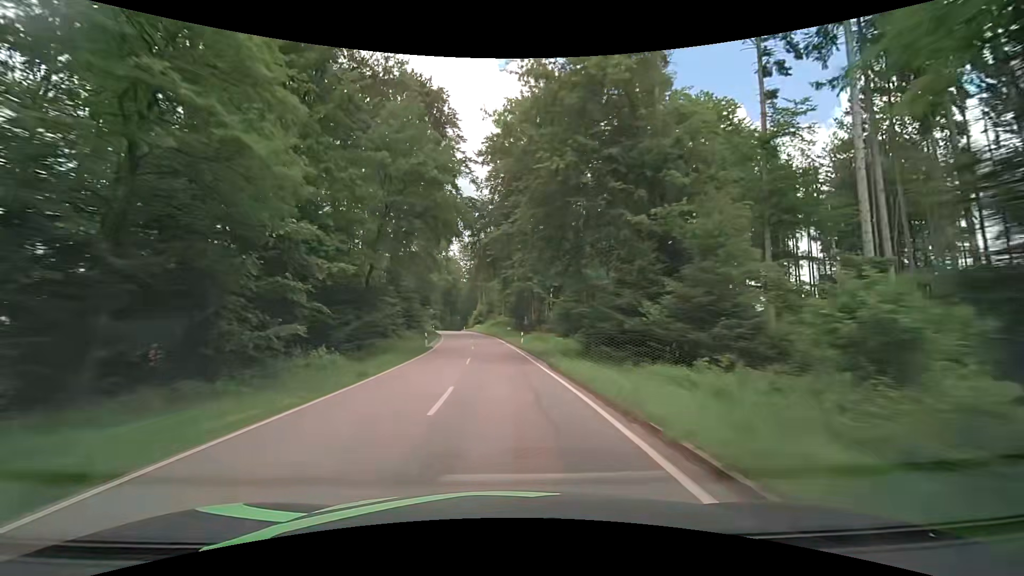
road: tertiary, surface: asphalt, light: Day
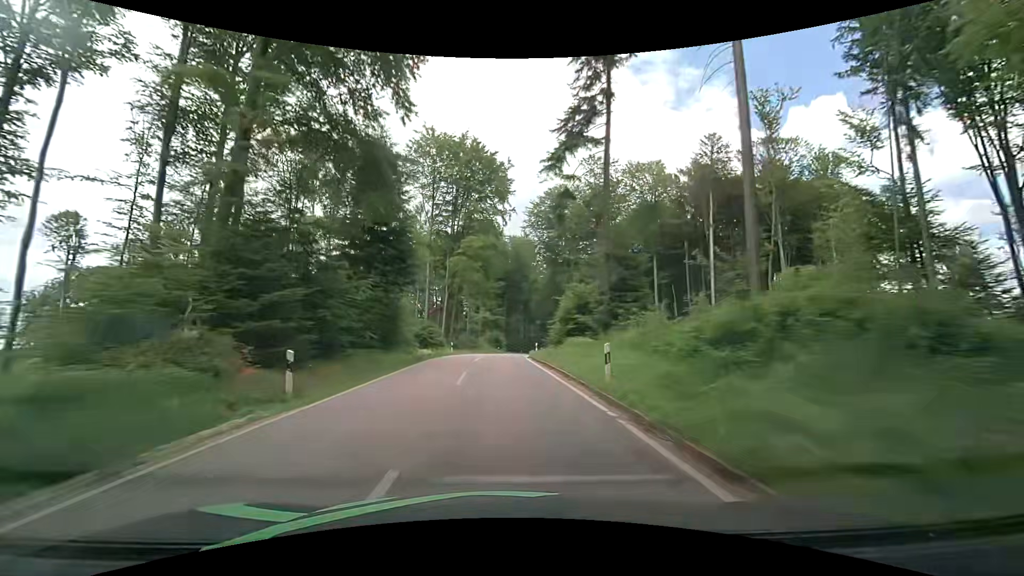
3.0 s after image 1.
(-4.4, +67.9) m; -9°
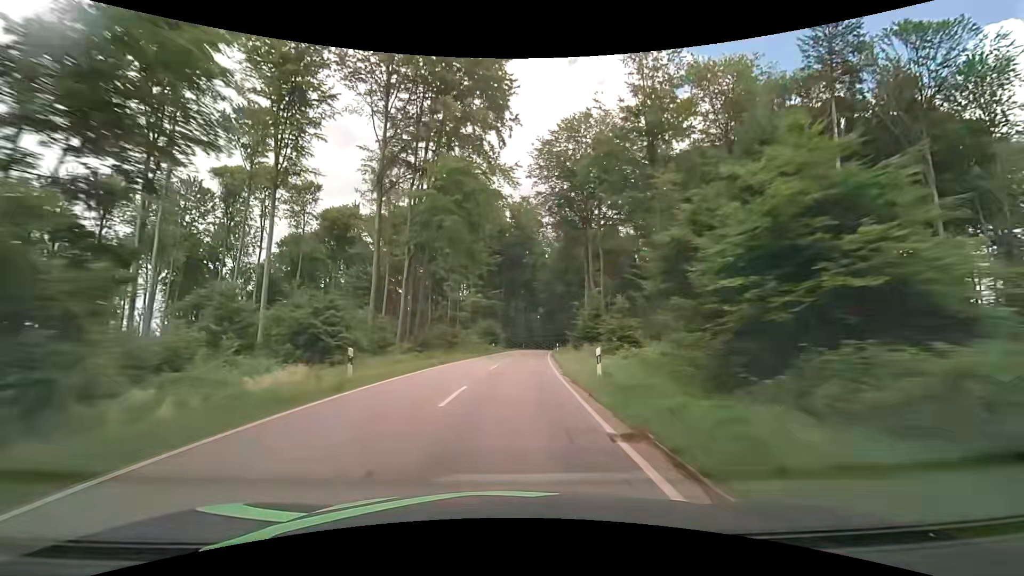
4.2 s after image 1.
(-0.1, +27.7) m; 0°
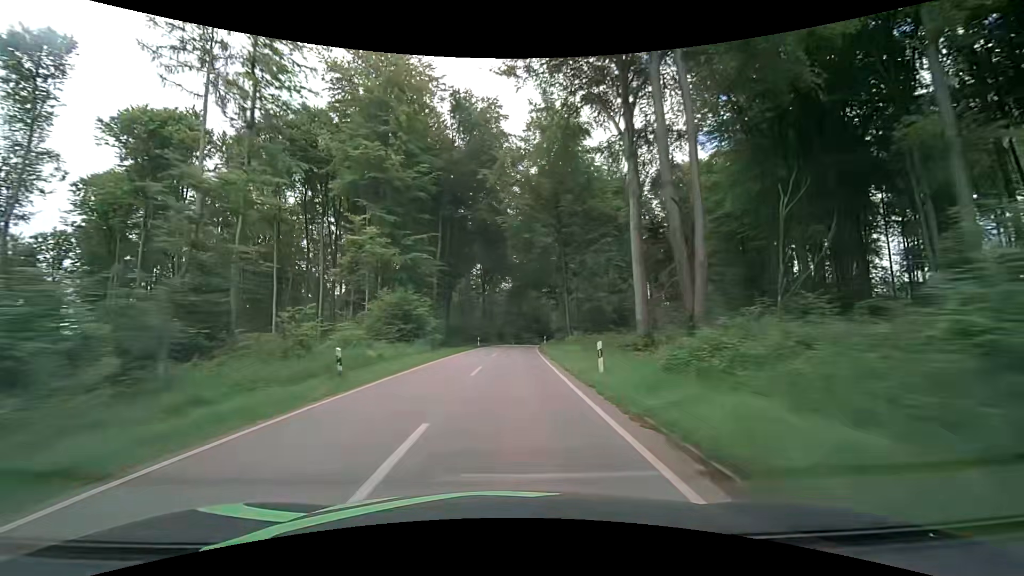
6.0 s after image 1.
(+2.0, +42.2) m; +5°
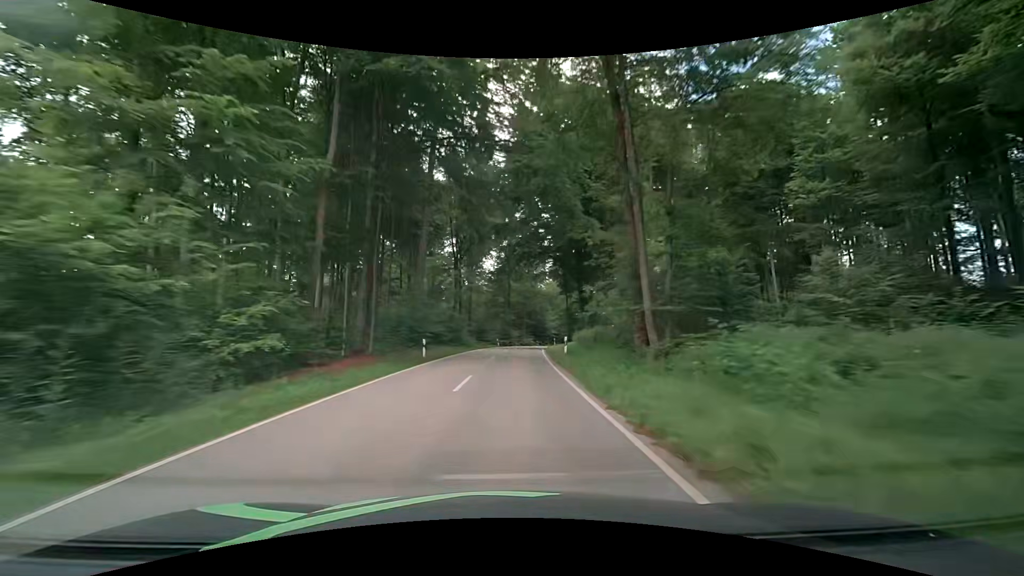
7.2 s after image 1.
(+0.4, +28.5) m; +2°
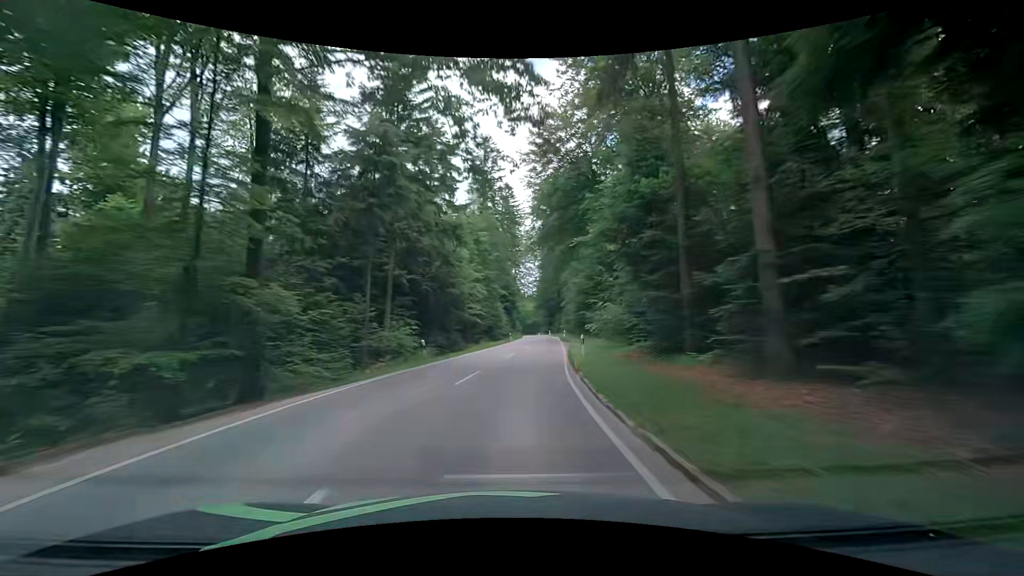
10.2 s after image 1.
(+3.8, +70.9) m; +9°
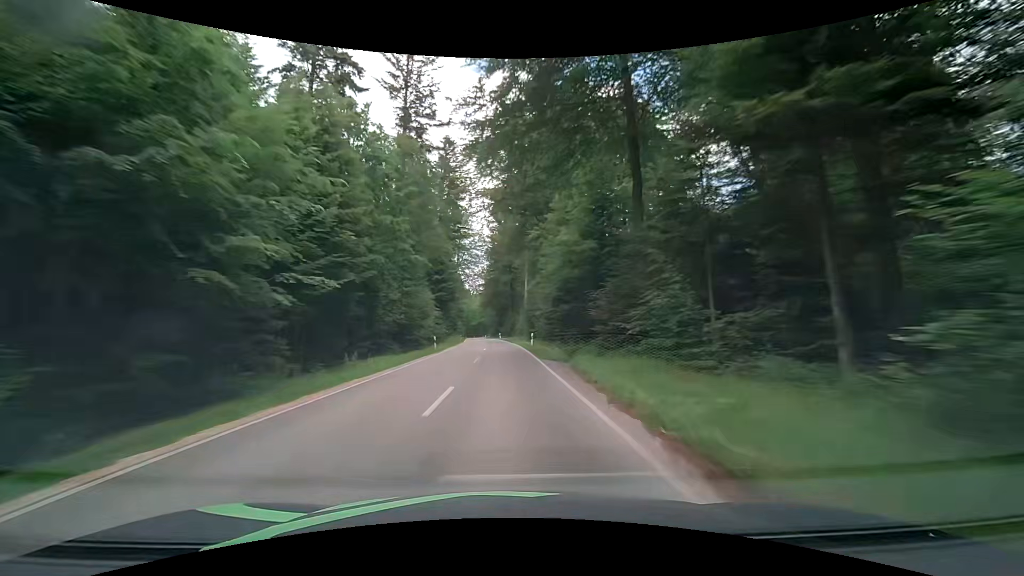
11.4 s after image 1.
(+1.9, +28.4) m; +7°
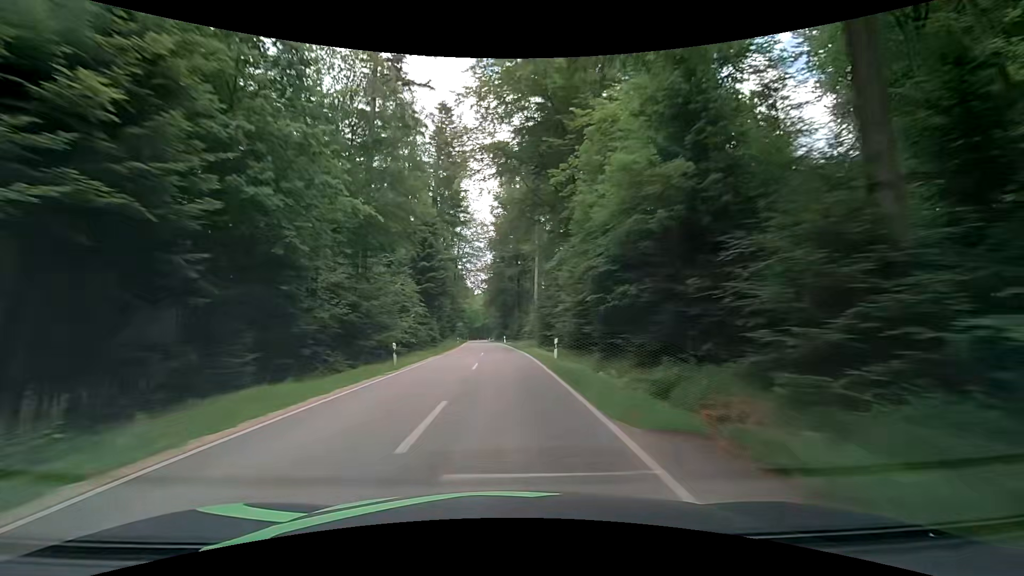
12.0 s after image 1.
(+0.1, +14.2) m; 0°
